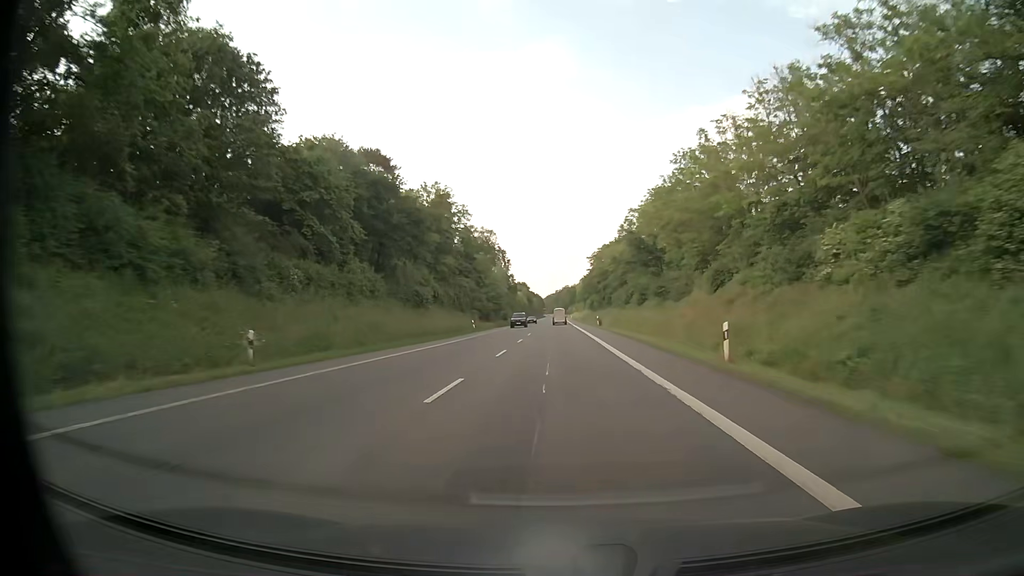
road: primary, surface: asphalt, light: Day
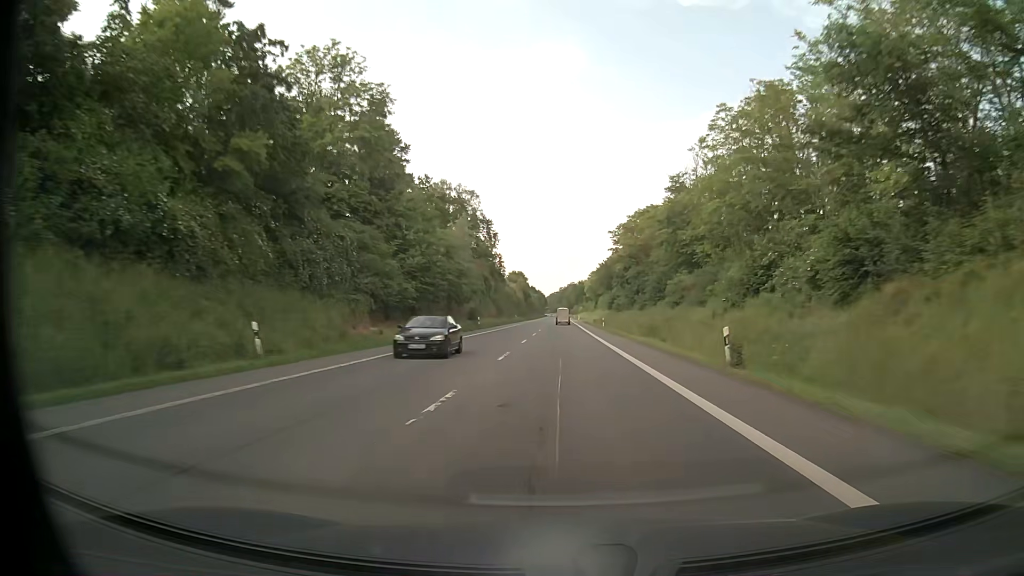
(-0.1, +50.0) m; -1°
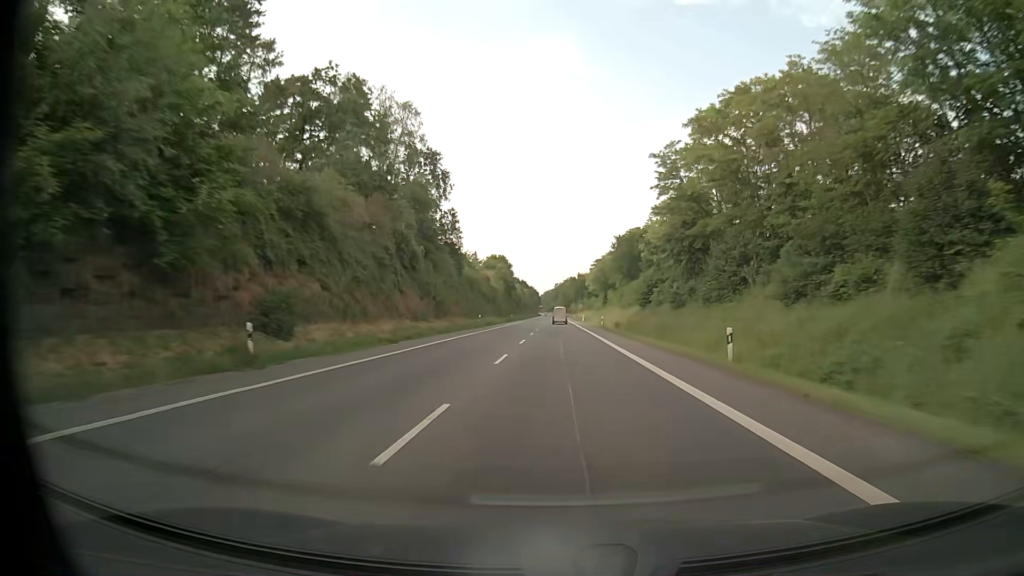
(+0.5, +50.0) m; 0°
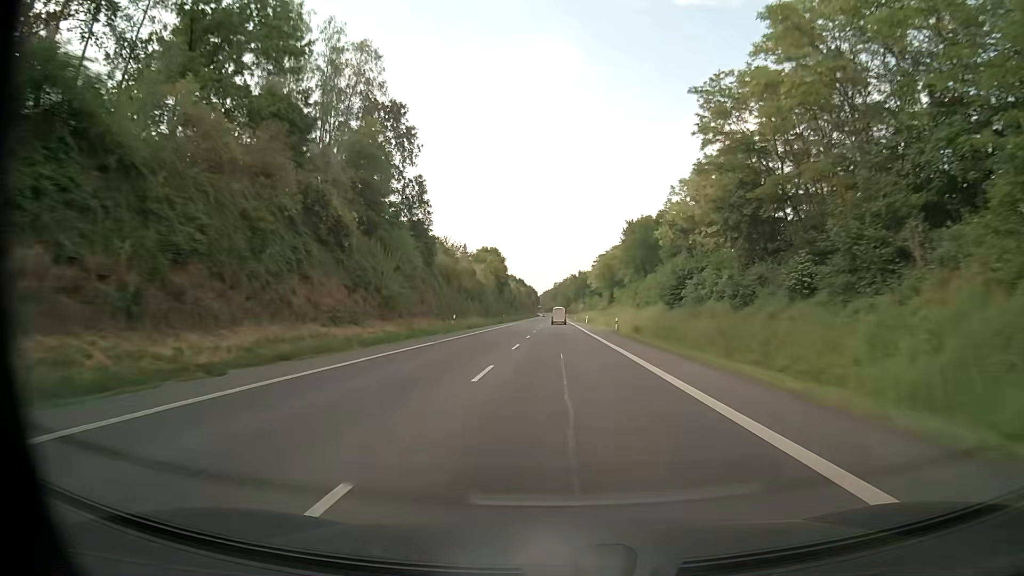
(+0.1, +16.7) m; +1°
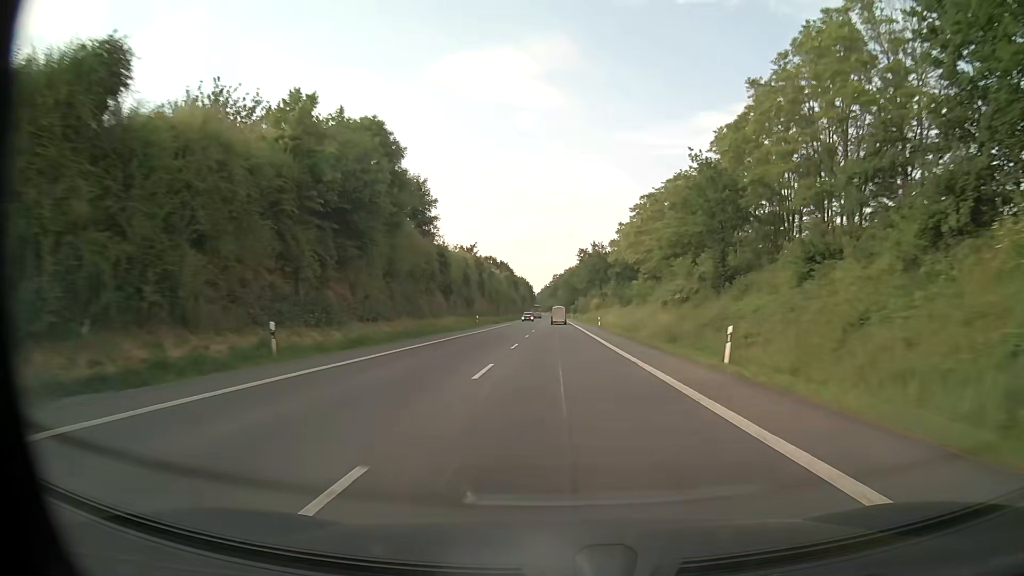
(-0.2, +83.2) m; 0°
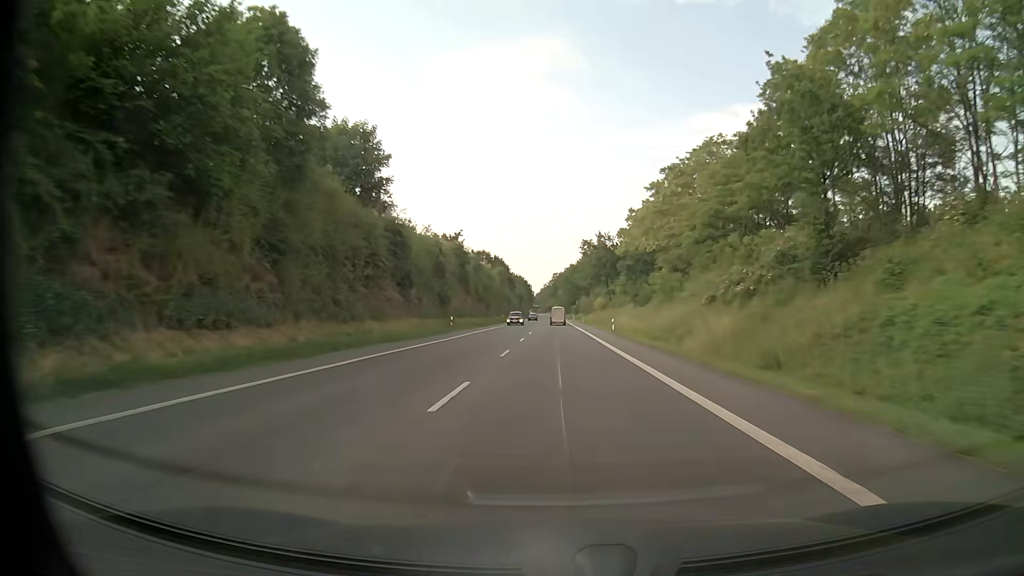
(0.0, +16.6) m; 0°
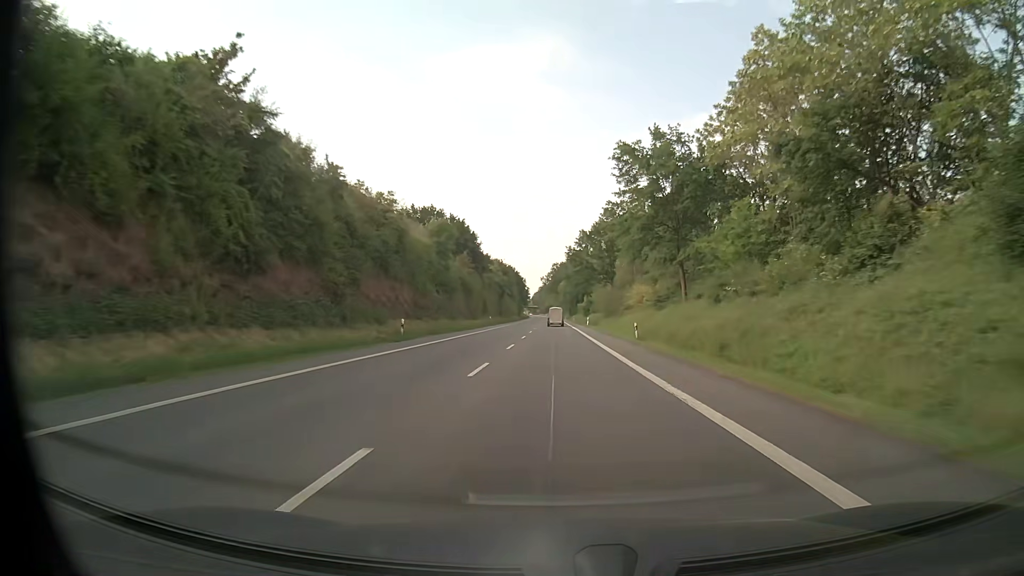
(-0.1, +66.4) m; 0°
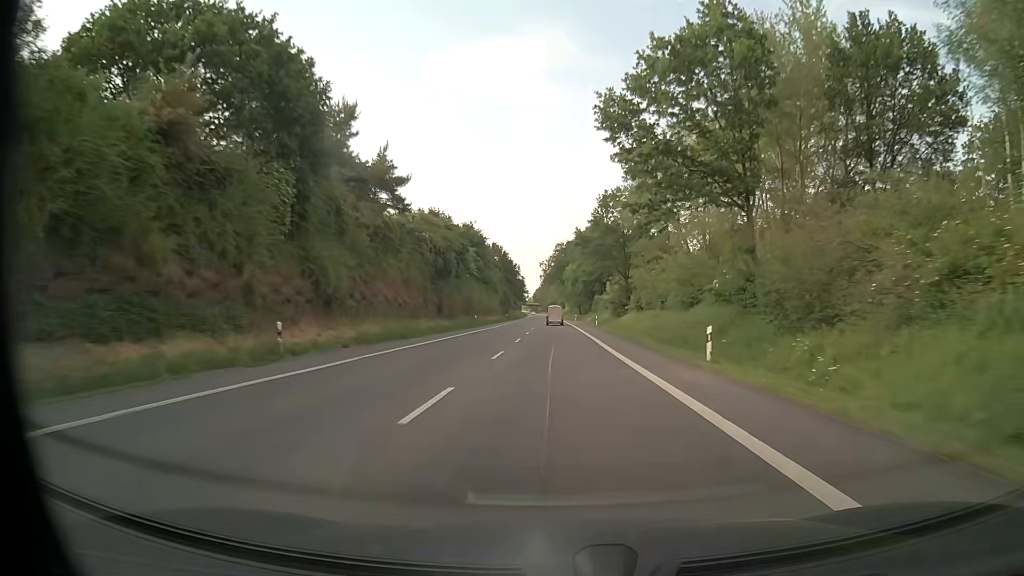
(-0.1, +66.4) m; 0°
(0, +10) (0, +20) (0, +30) (0, +40) (0, +50) (0, +60) (0, +70) (0, +80) (0, +90) (0, +100) m
